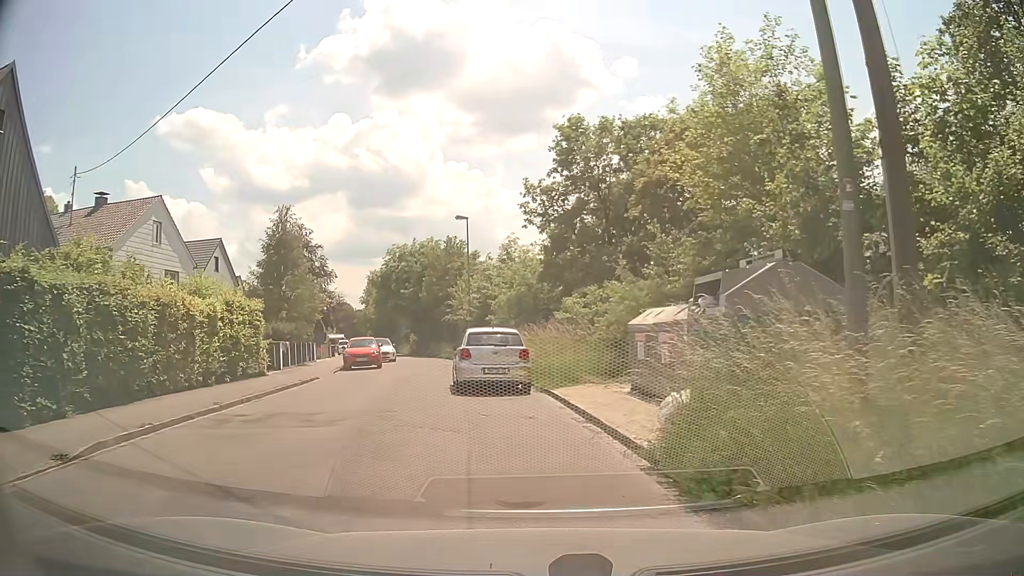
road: residential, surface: asphalt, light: Day
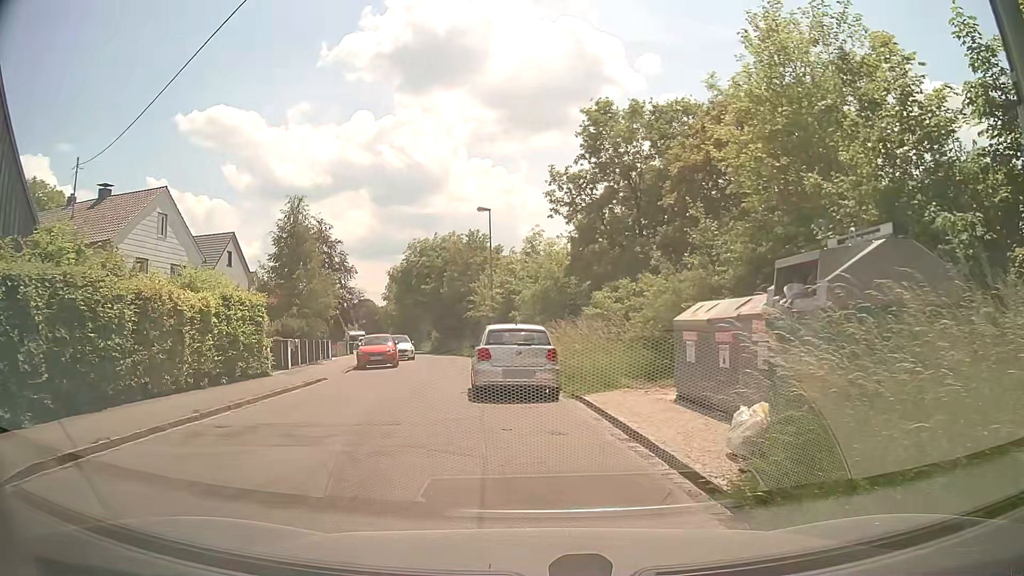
(-0.1, +1.8) m; -2°
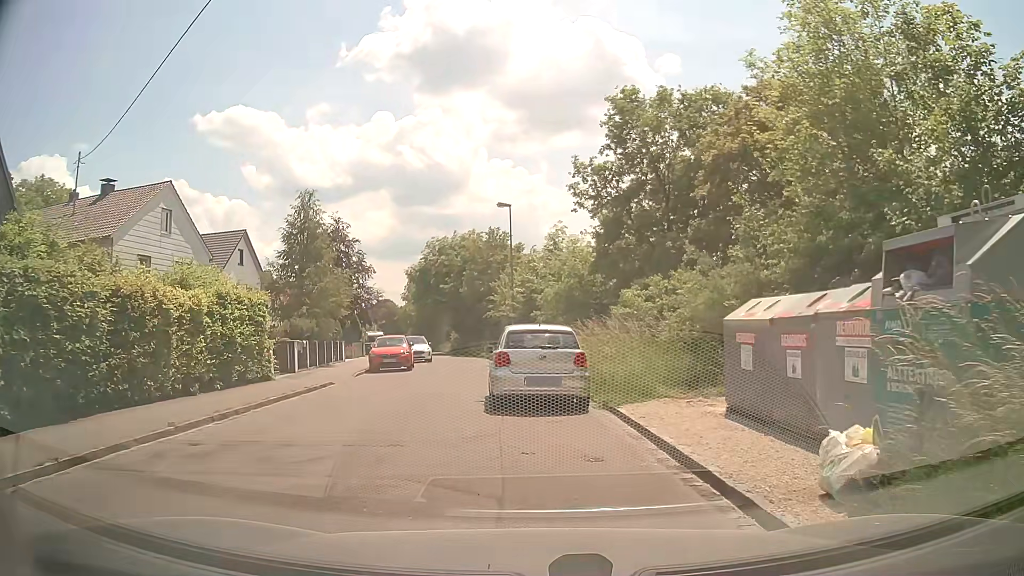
(0.0, +1.6) m; -2°
(-1, +10) (-3, +20) (-2, +30) (-3, +40) (-5, +49) (-8, +59) (-10, +69) (-13, +78) (-16, +88) (-19, +97) m
